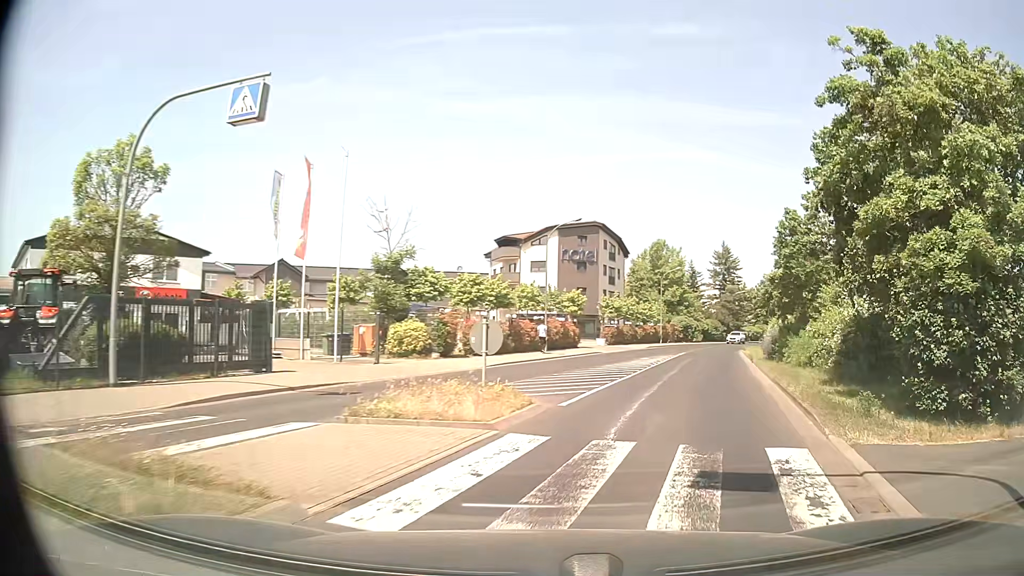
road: tertiary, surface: asphalt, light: Day
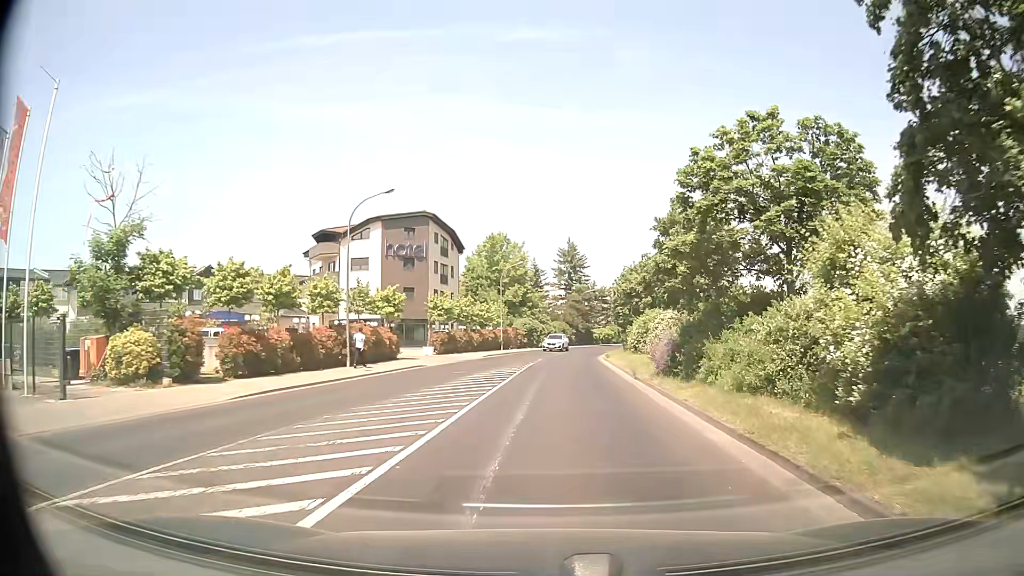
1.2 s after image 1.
(+1.5, +9.9) m; +14°
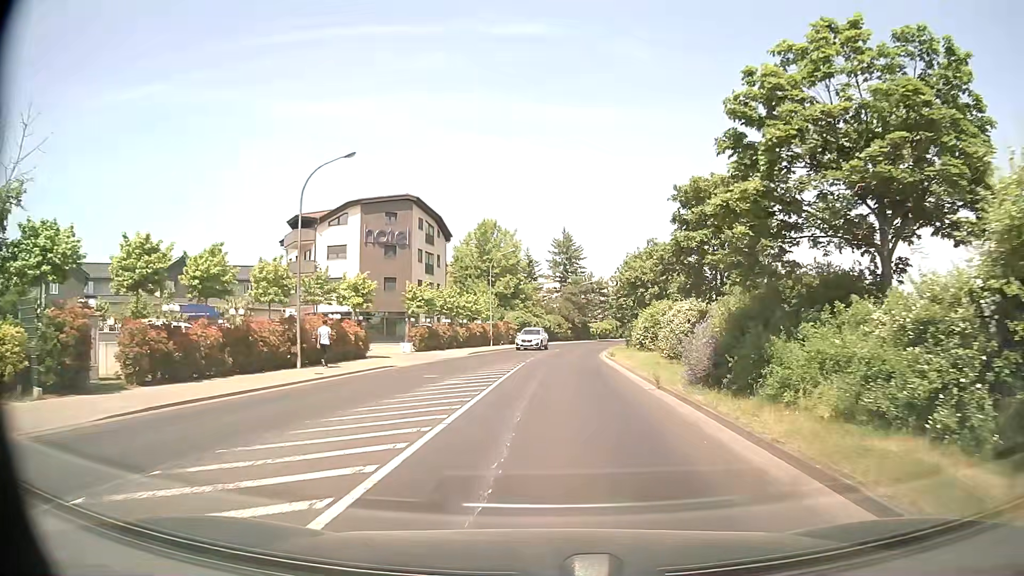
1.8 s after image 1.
(0.0, +5.6) m; 0°
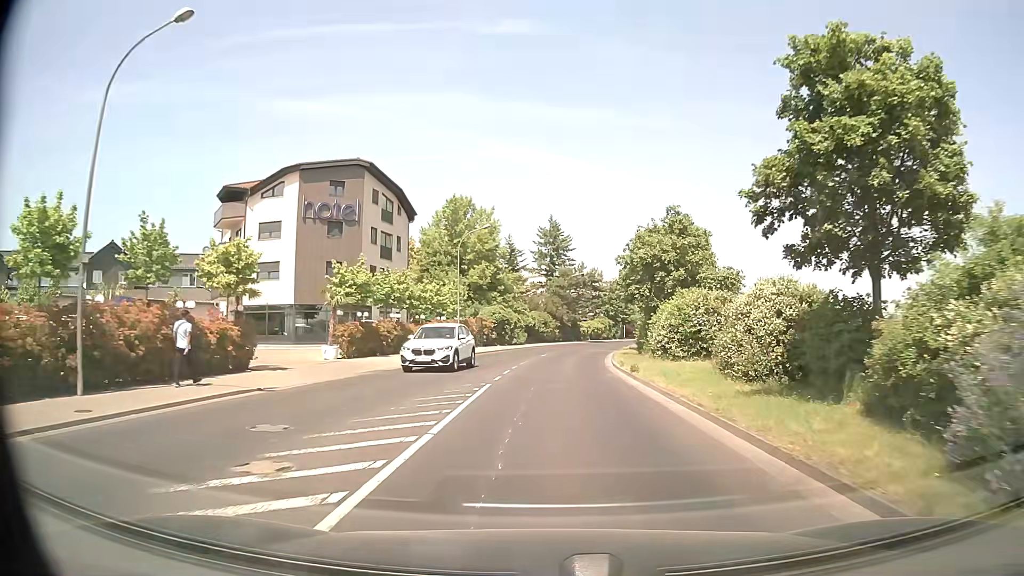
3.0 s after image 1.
(+0.2, +12.3) m; +2°
